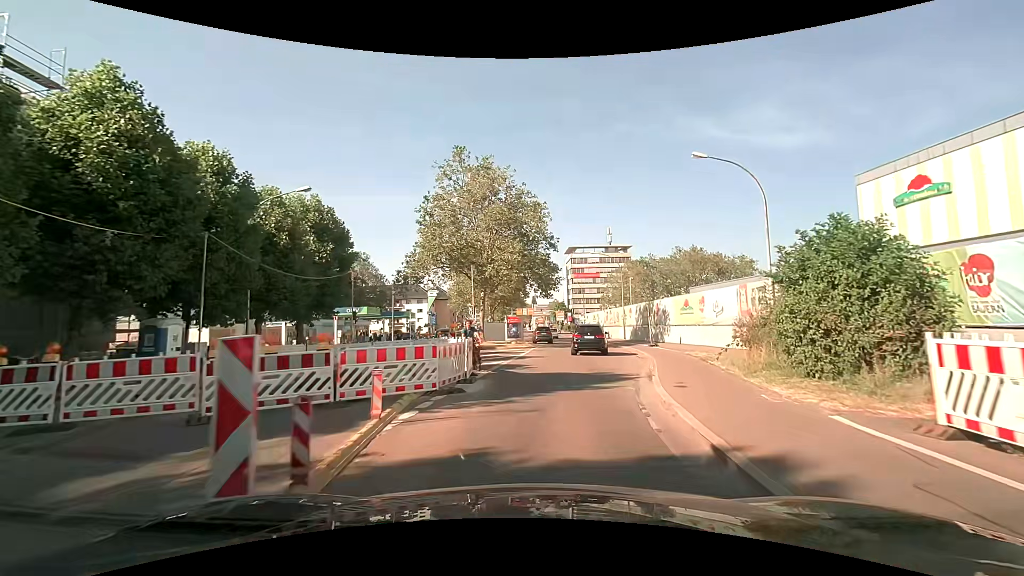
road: secondary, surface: asphalt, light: Day
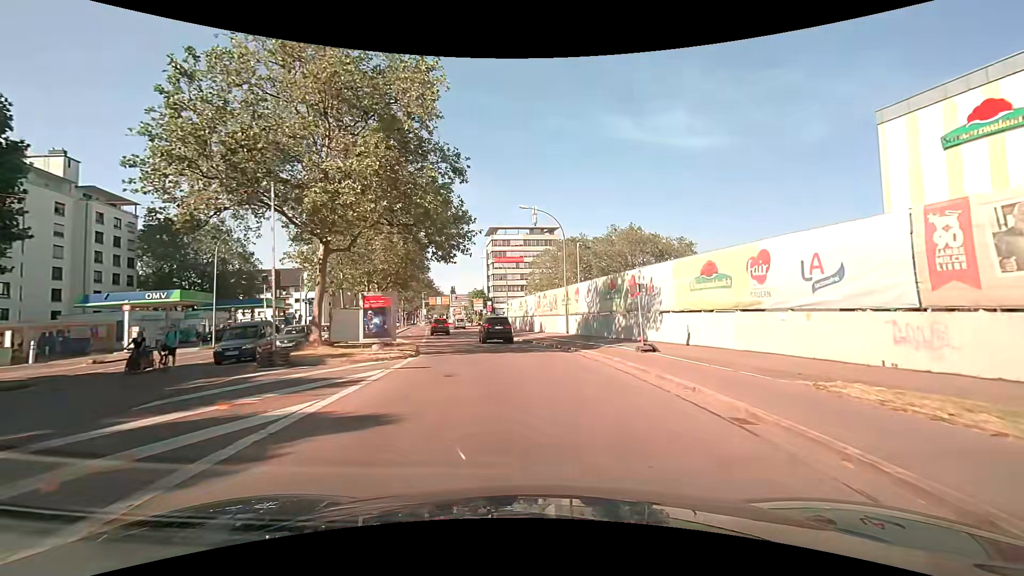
(+1.6, +19.0) m; +10°
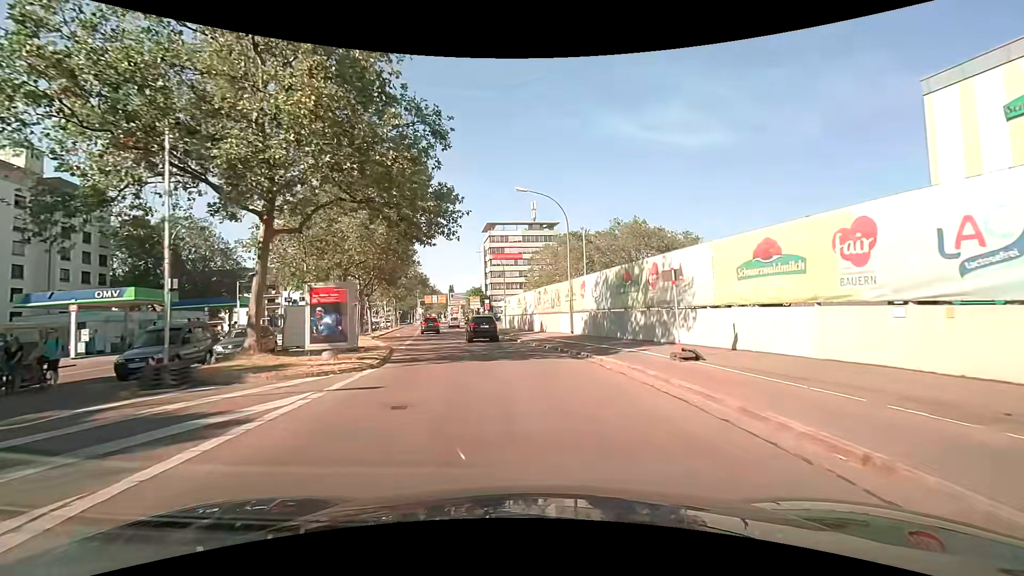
(0.0, +4.8) m; 0°
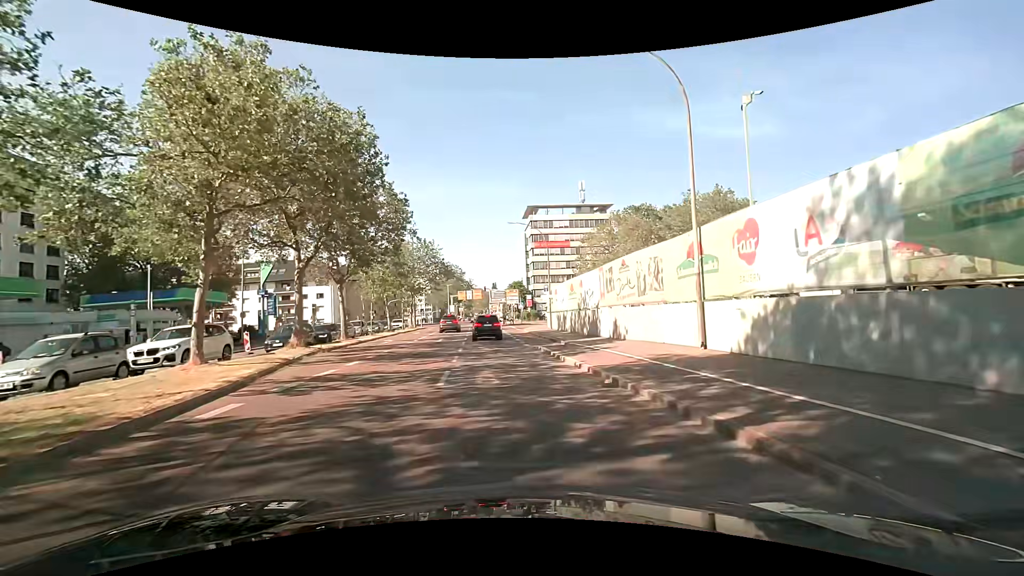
(-0.7, +18.5) m; -6°
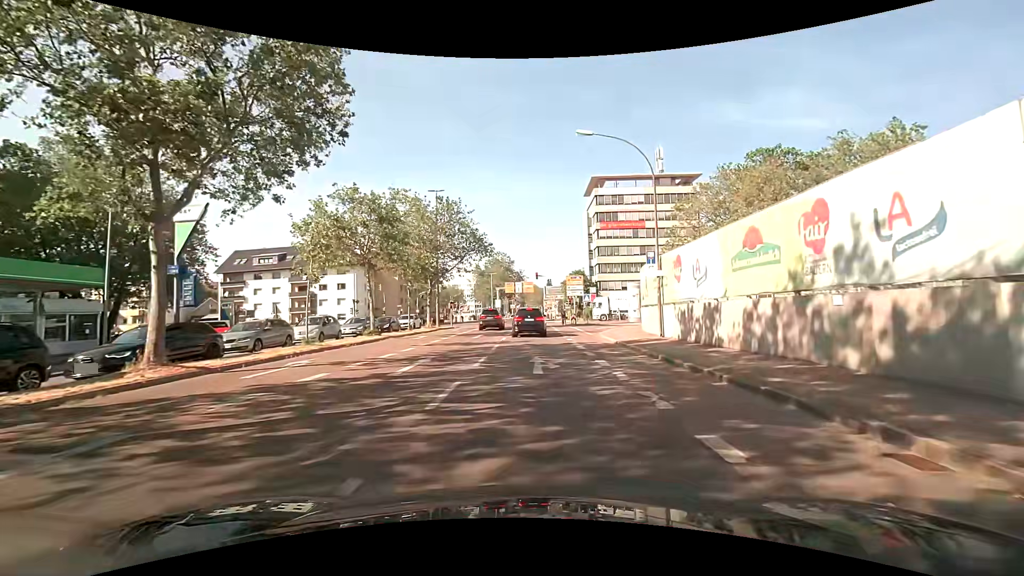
(-0.9, +21.2) m; -6°
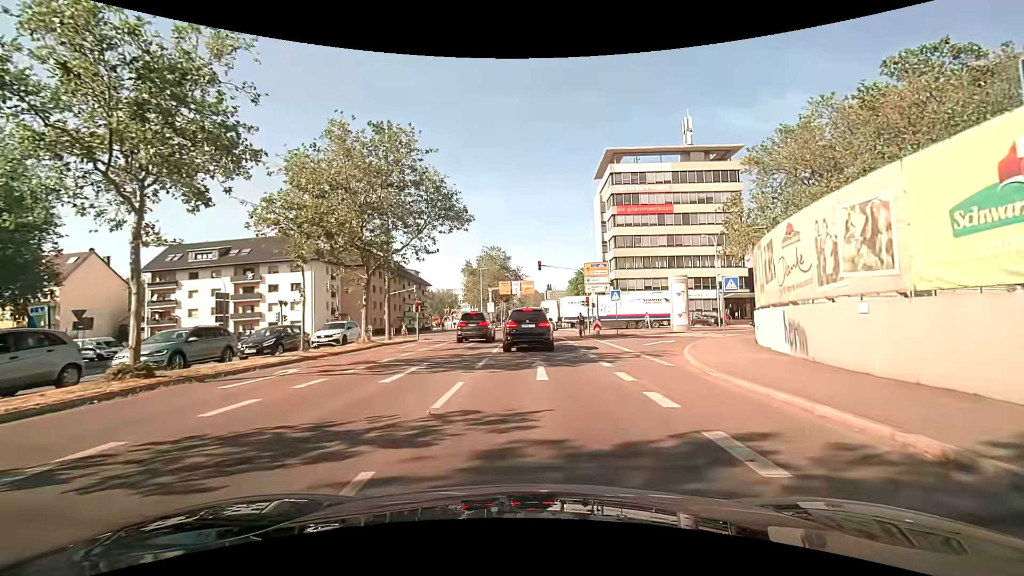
(+0.4, +17.8) m; +1°
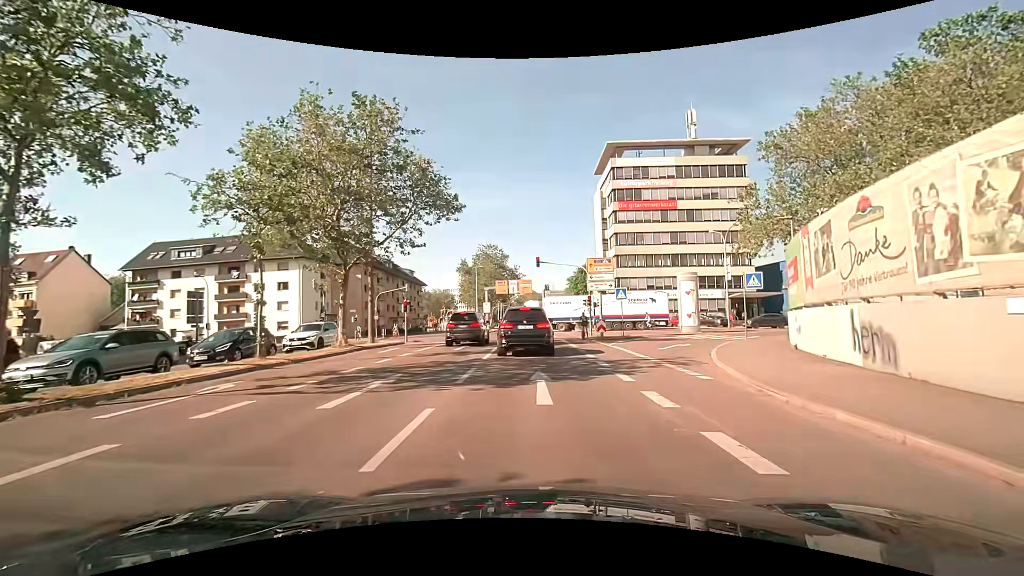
(0.0, +3.0) m; 0°
